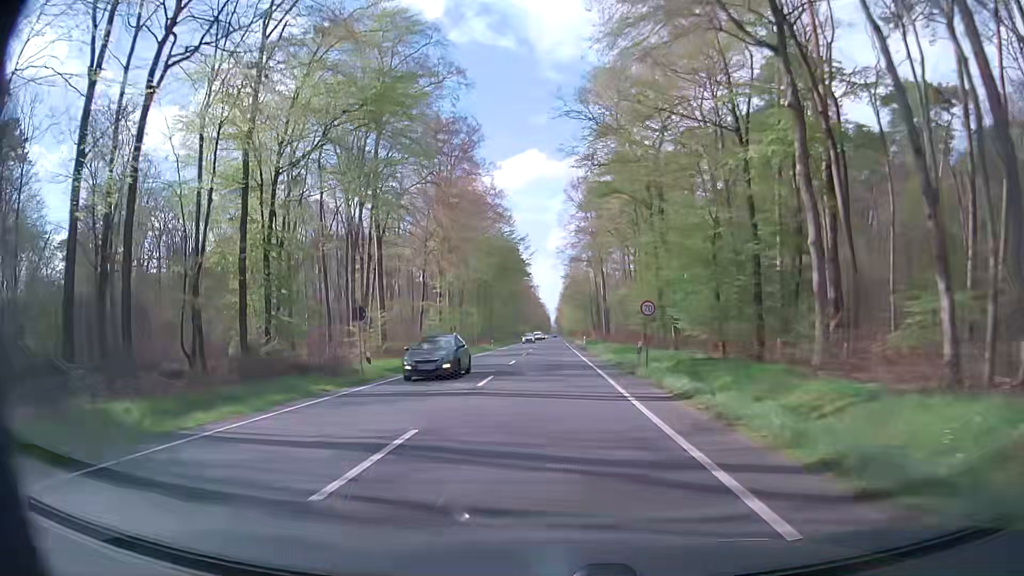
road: primary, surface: asphalt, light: Day
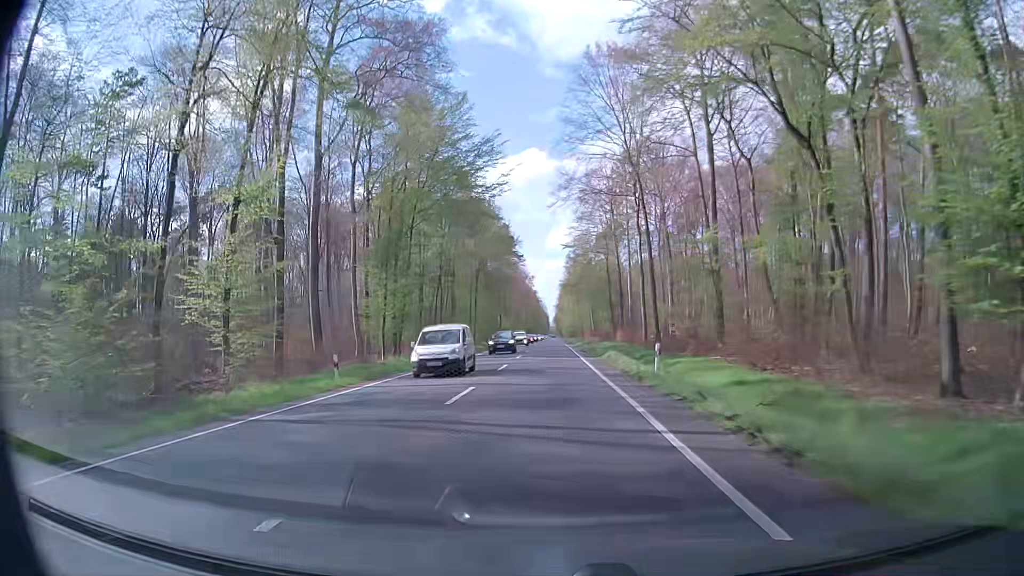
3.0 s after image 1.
(-0.1, +53.6) m; 0°
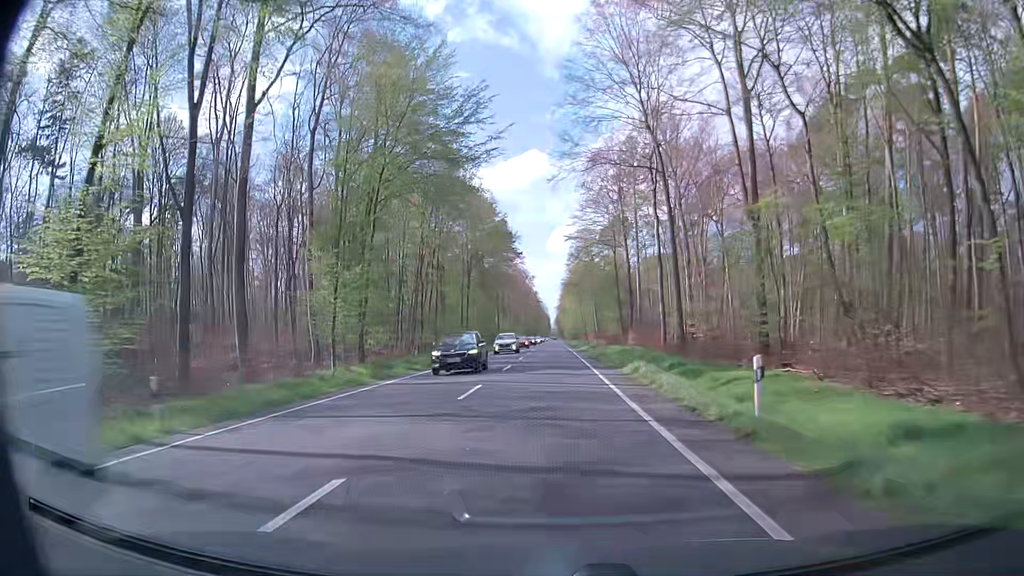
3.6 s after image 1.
(0.0, +10.7) m; 0°
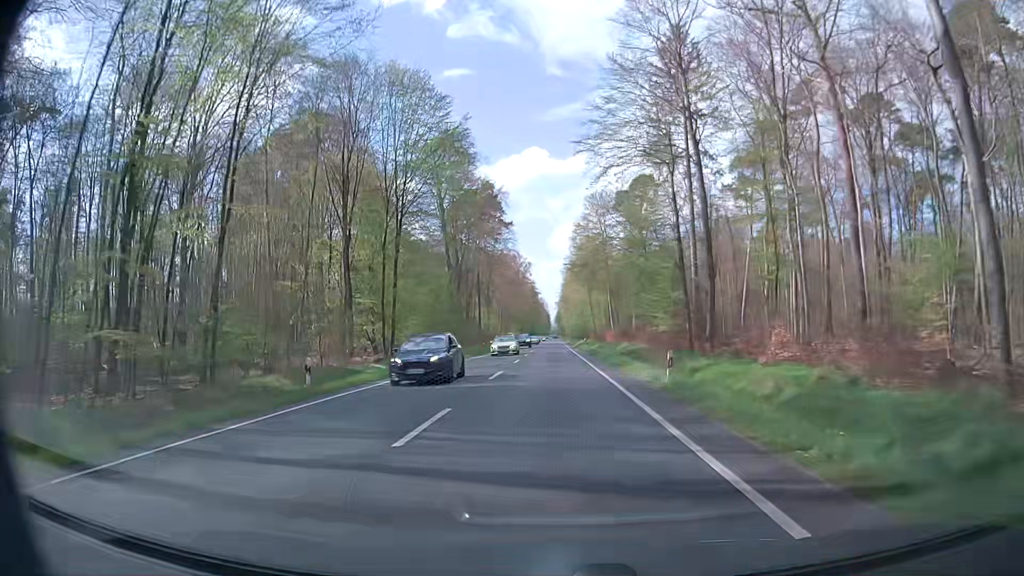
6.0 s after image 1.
(-0.1, +42.9) m; 0°
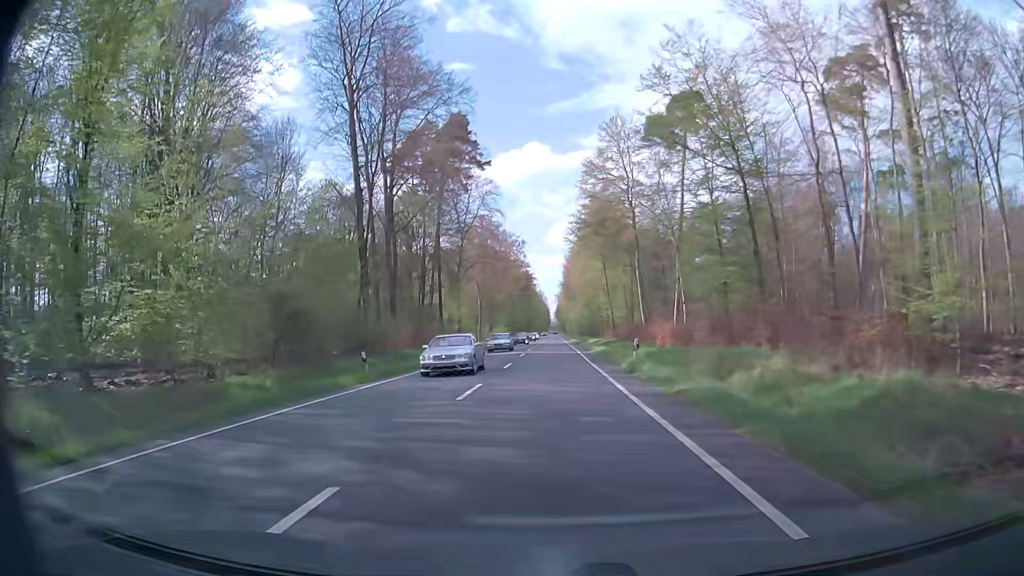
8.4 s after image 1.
(-0.1, +42.9) m; 0°
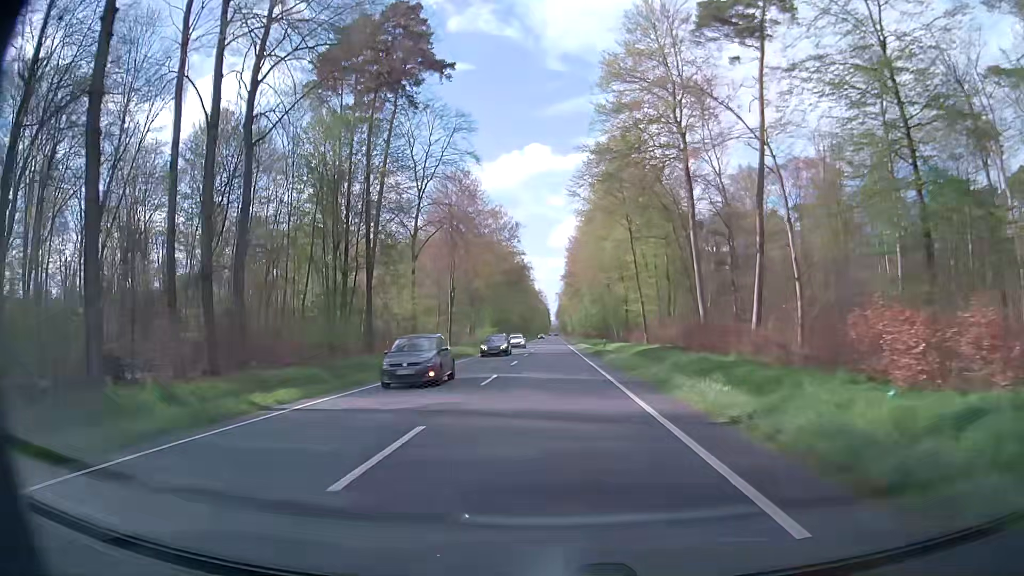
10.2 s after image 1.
(0.0, +32.3) m; 0°
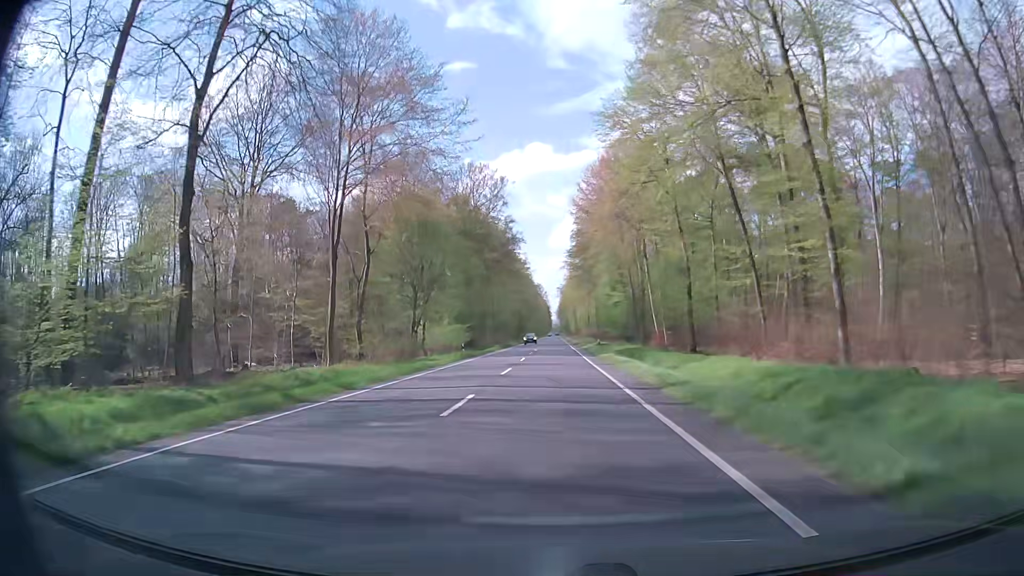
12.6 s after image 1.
(-0.3, +43.1) m; 0°
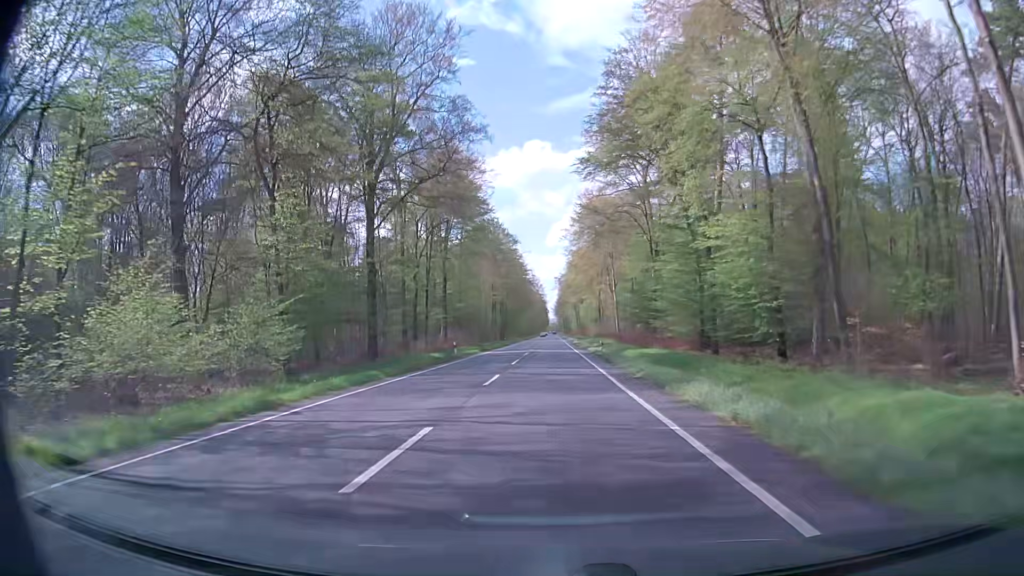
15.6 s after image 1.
(0.0, +53.9) m; 0°
(0, +10) (0, +20) (0, +30) (0, +40) (0, +50) (0, +60) (0, +70) (0, +80) (0, +90) (0, +100) m
